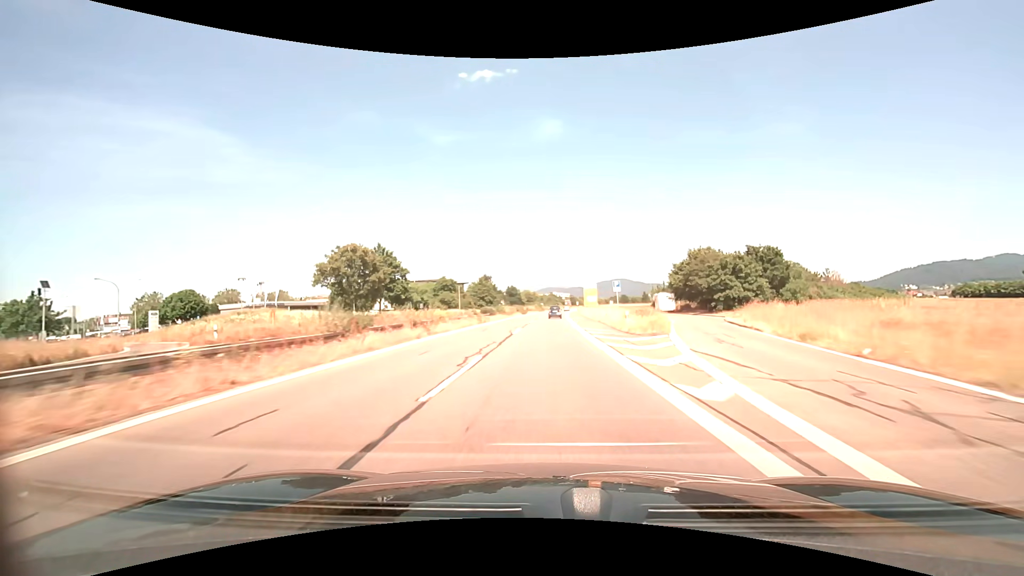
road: trunk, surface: asphalt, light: Day
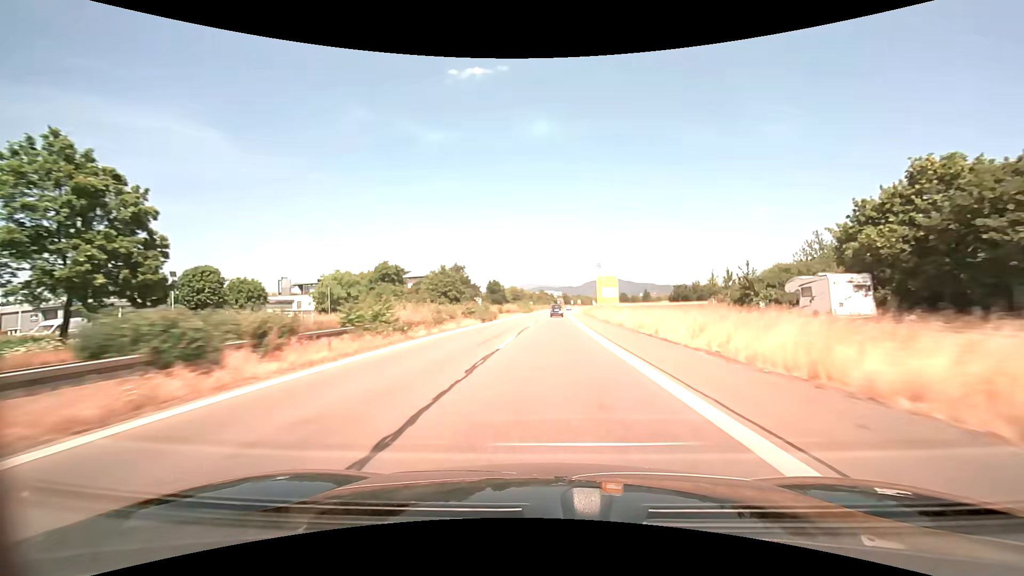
(+0.5, +45.9) m; +1°
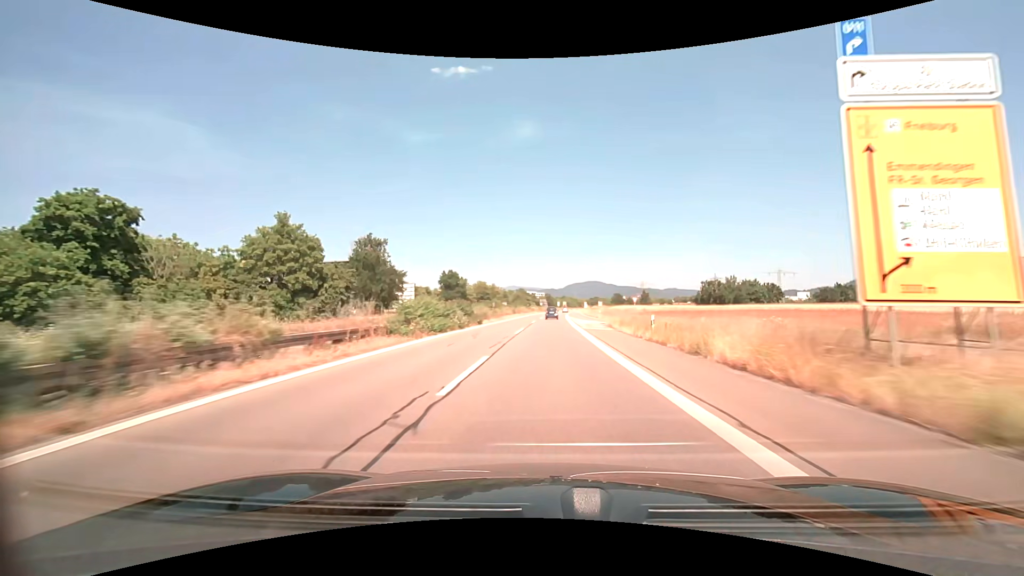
(+1.3, +62.0) m; +2°
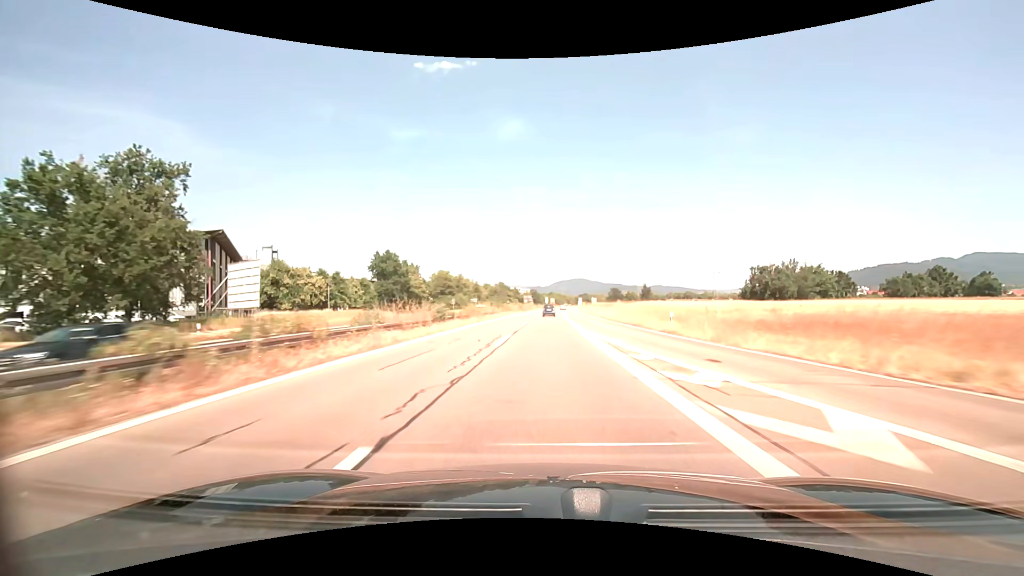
(+0.6, +47.1) m; +2°
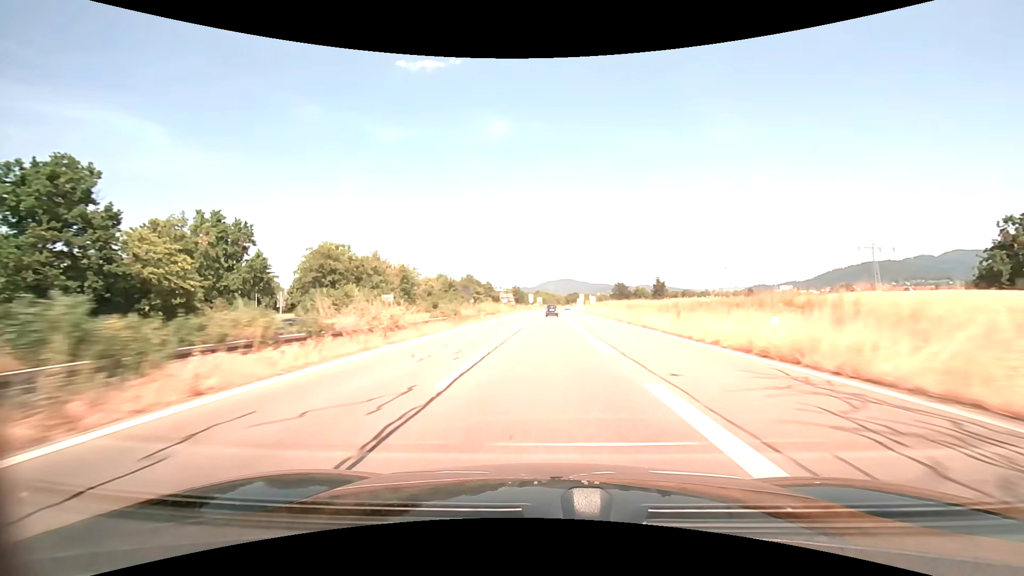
(+0.8, +62.8) m; +1°
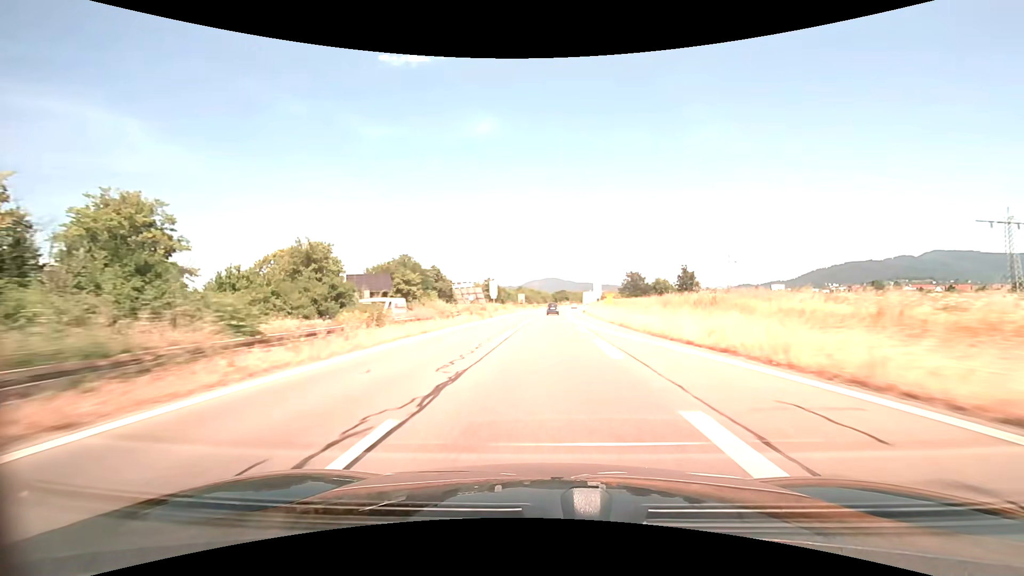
(+1.1, +62.5) m; +2°
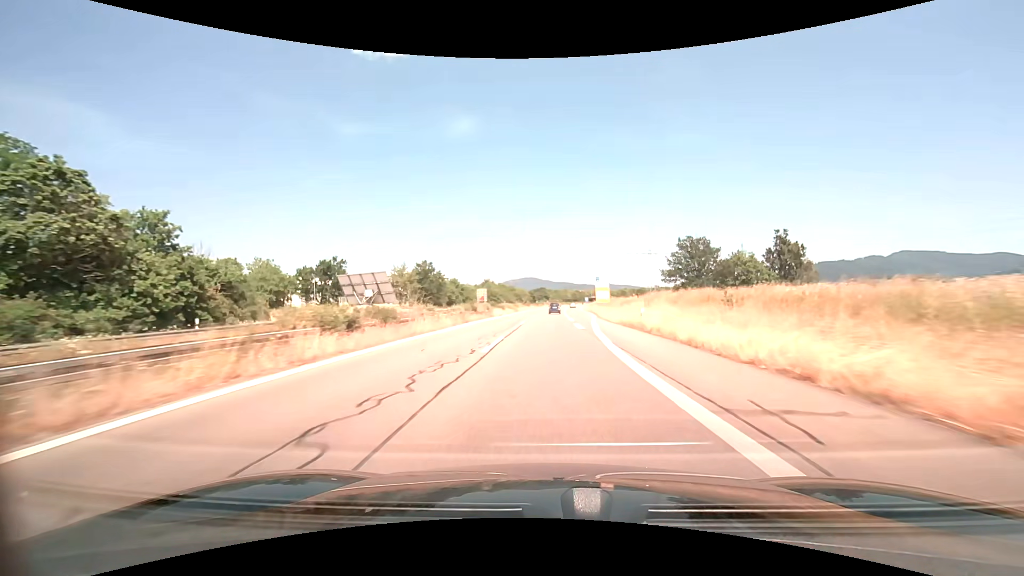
(+1.6, +76.0) m; +3°
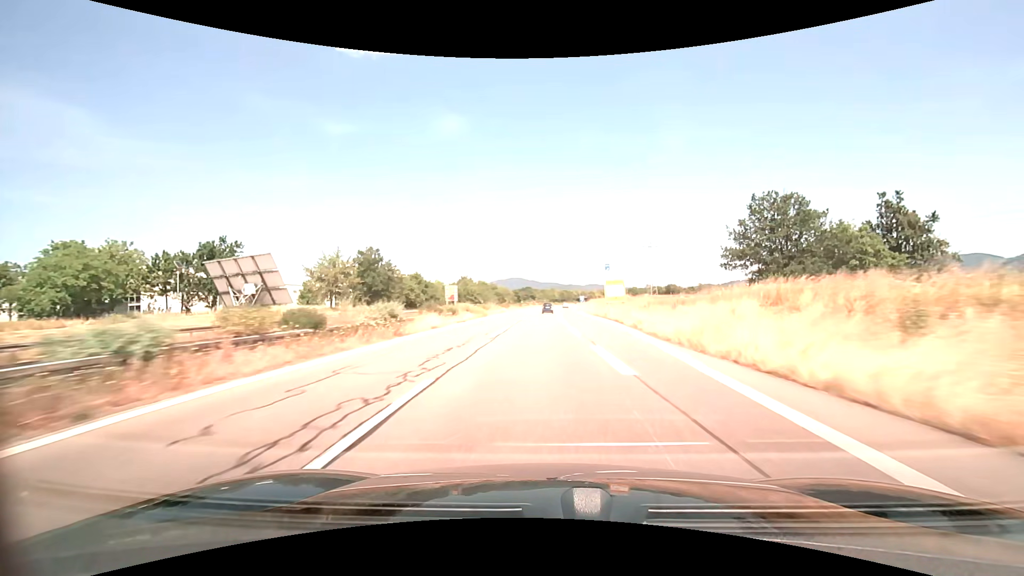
(+0.3, +29.0) m; +2°
(0, +10) (0, +20) (+1, +30) (+2, +40) (+2, +50) (+3, +60) (+3, +70) (+4, +80) (+4, +90) (+4, +100) m
